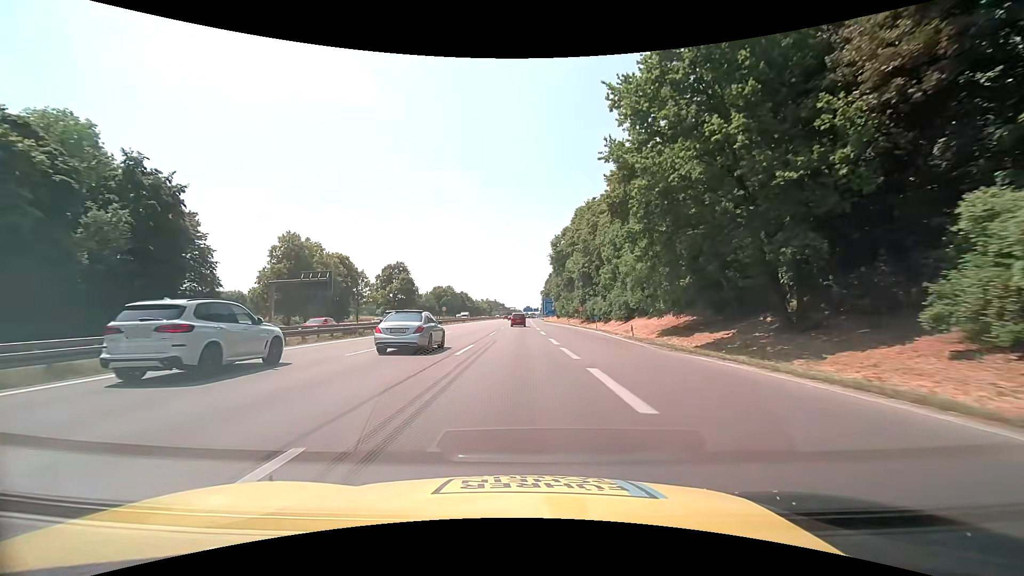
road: motorway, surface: asphalt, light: Day
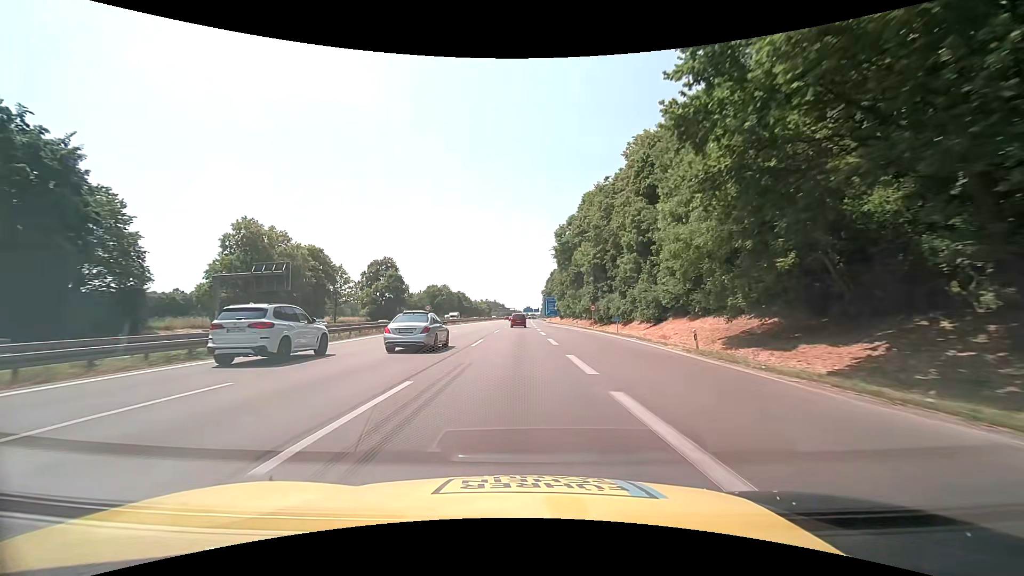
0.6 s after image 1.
(0.0, +12.9) m; 0°
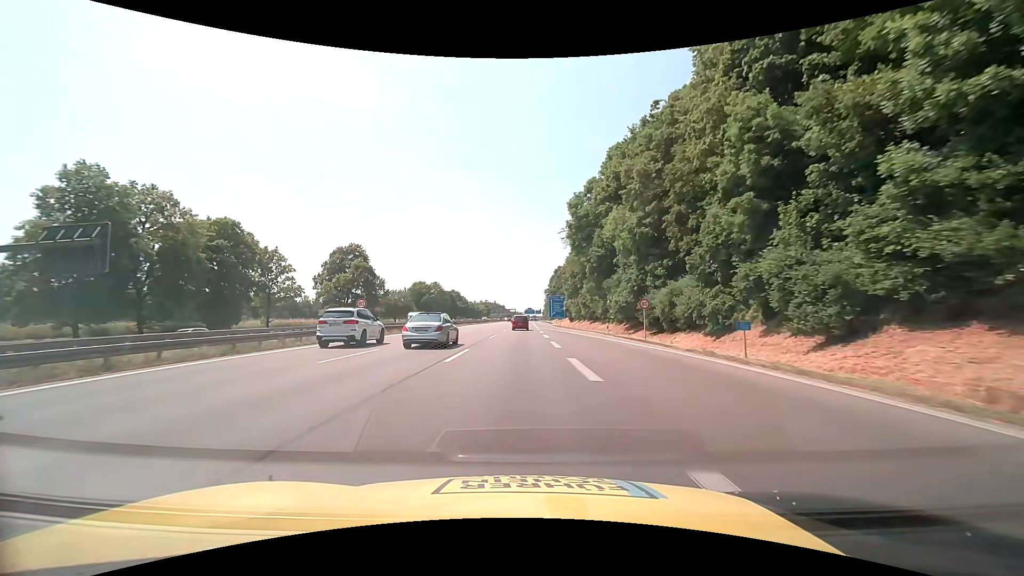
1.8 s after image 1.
(-0.1, +25.7) m; 0°
(0, +10) (0, +20) (0, +30) (0, +40) (-1, +50) (-1, +60) (-1, +70) (-1, +80) (-1, +90) (-2, +100) m
